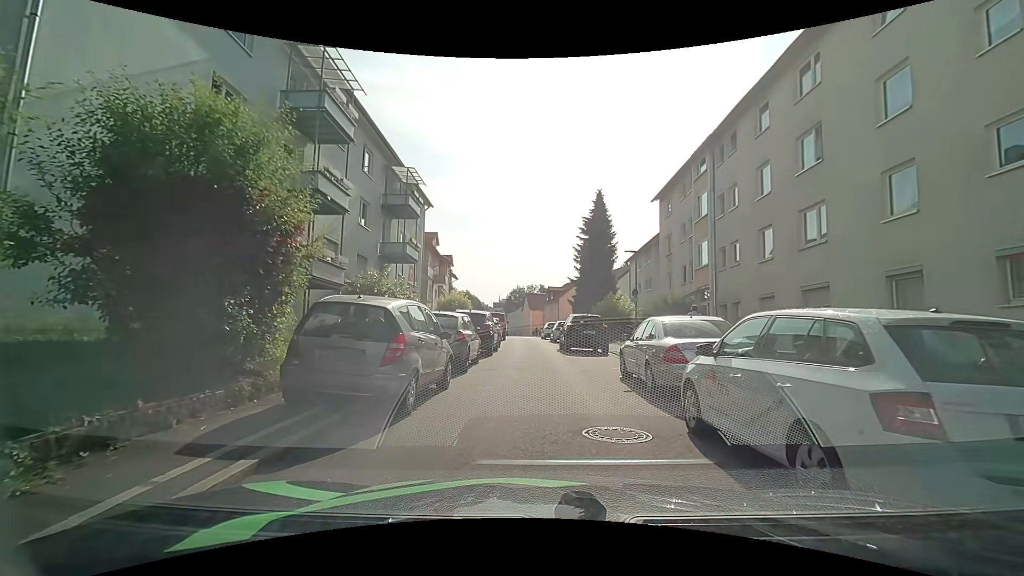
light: Day
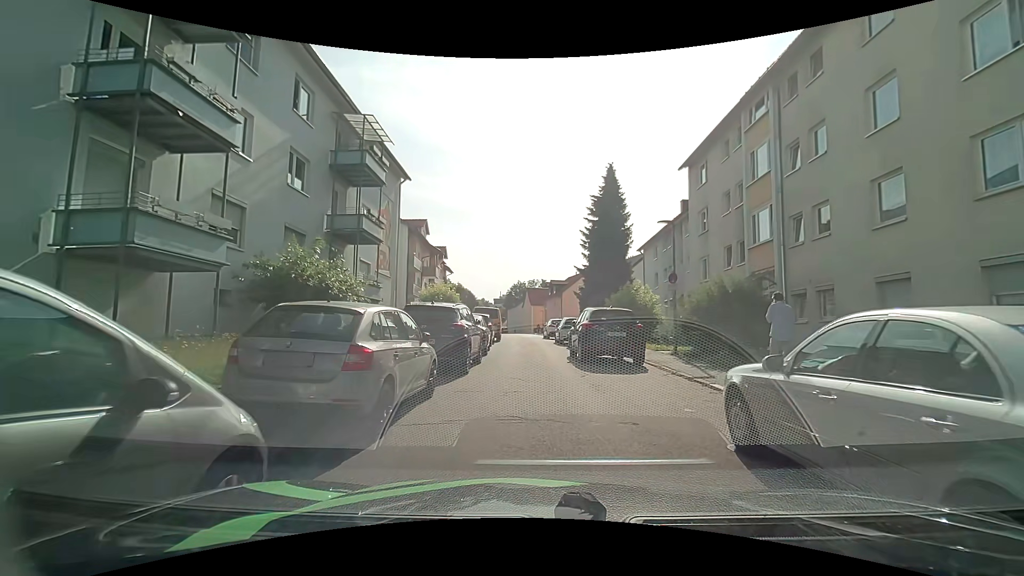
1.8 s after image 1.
(+0.2, +6.9) m; +2°
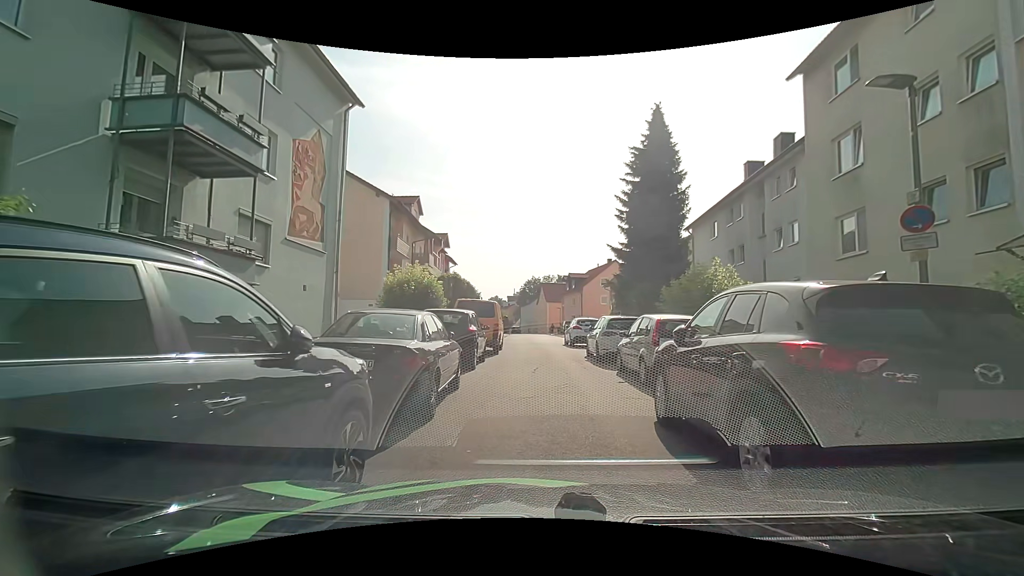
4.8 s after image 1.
(-0.2, +10.9) m; -2°
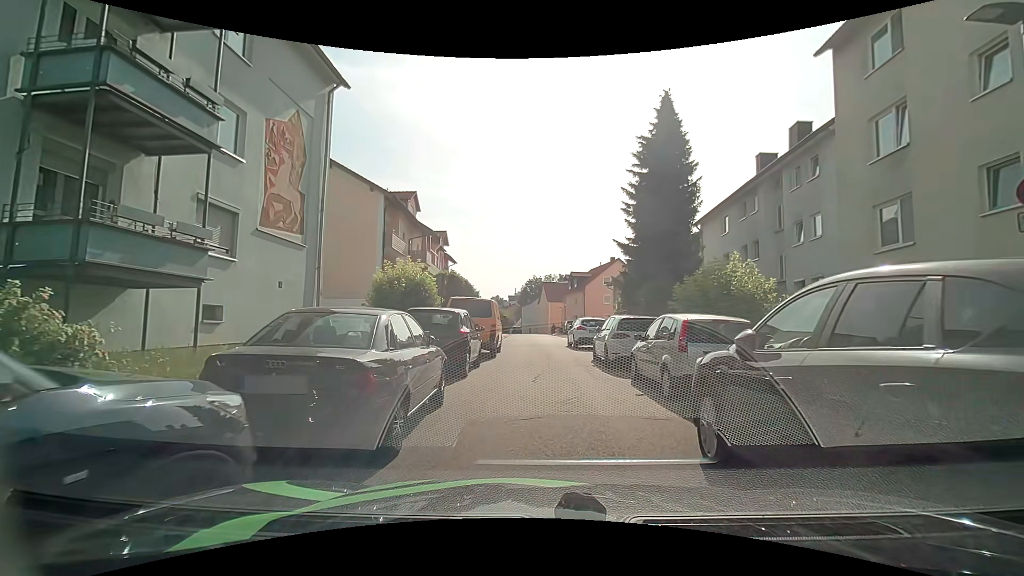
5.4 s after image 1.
(0.0, +1.7) m; -2°
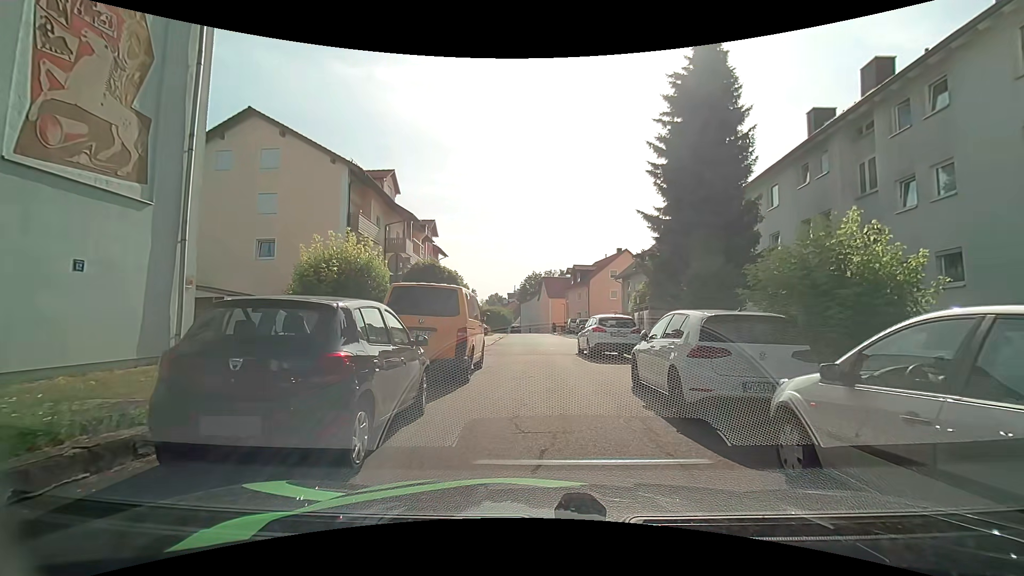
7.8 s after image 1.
(+0.2, +6.7) m; +1°
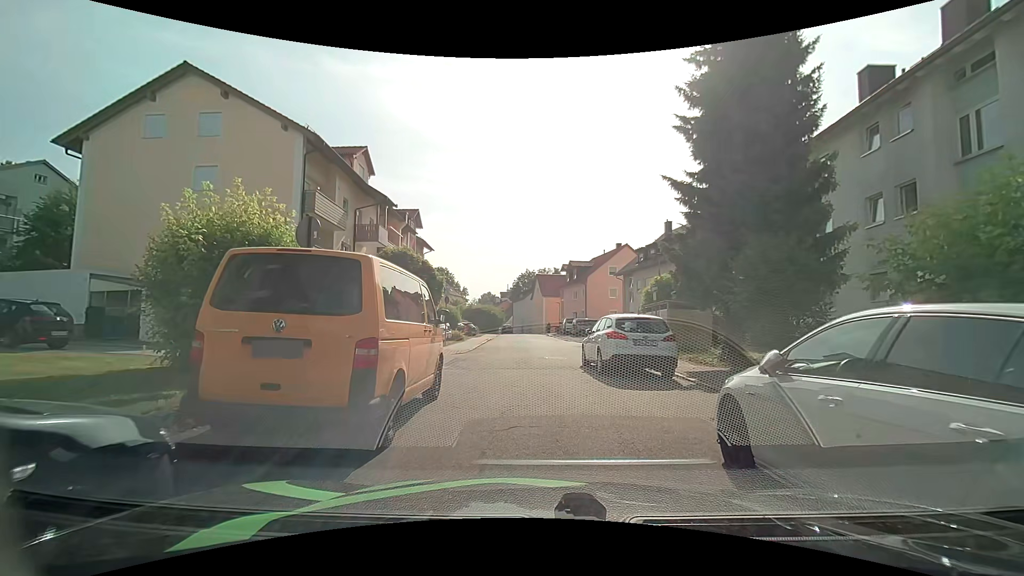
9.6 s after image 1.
(+0.1, +5.1) m; +2°
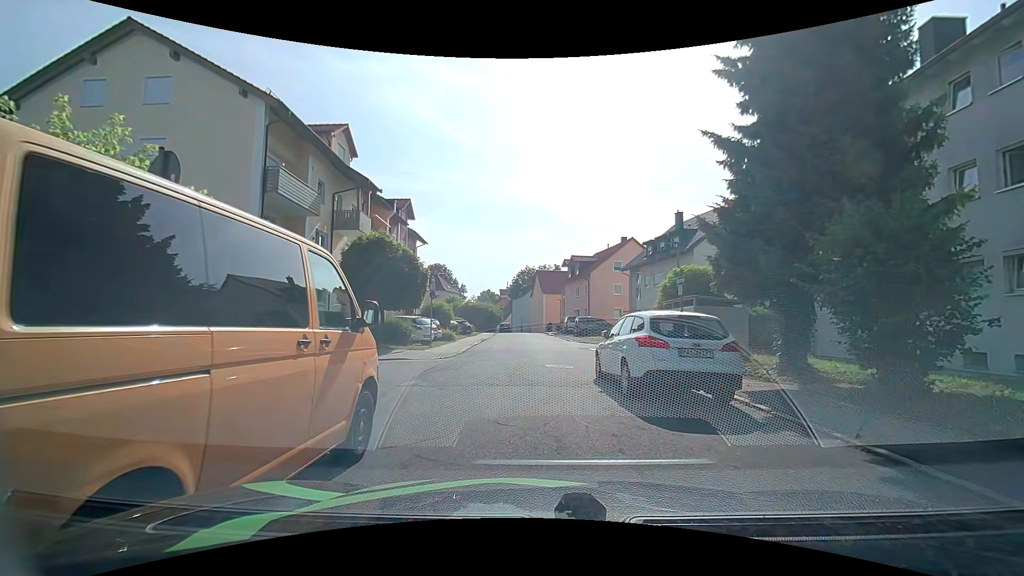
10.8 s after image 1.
(-0.1, +3.6) m; -1°
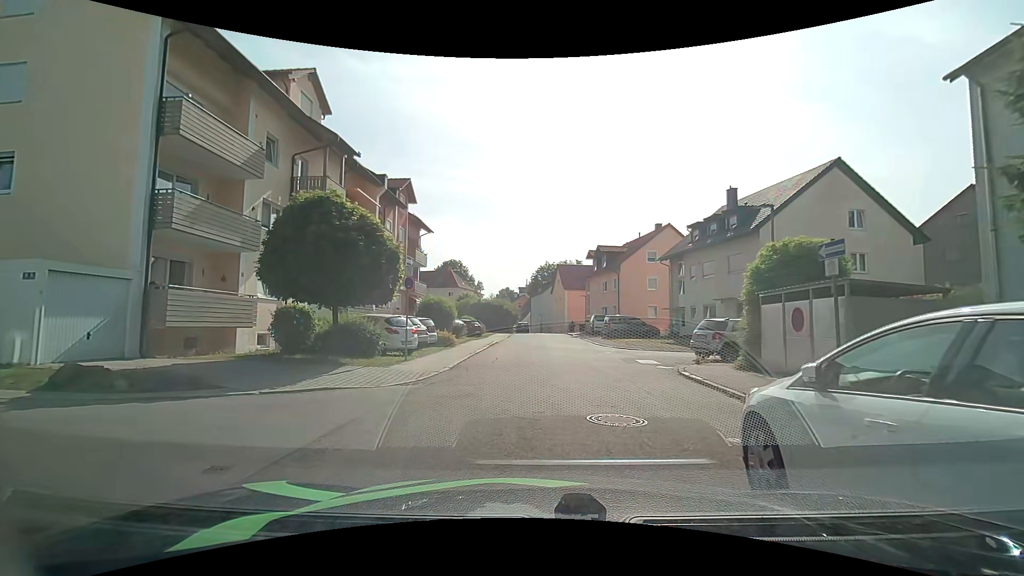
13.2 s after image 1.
(-0.1, +7.3) m; -3°
(0, +10) (0, +20) (+1, +30) (+1, +40) (+2, +50) (+1, +60) (+1, +70) (-1, +80) (-2, +90) (-4, +99) m
